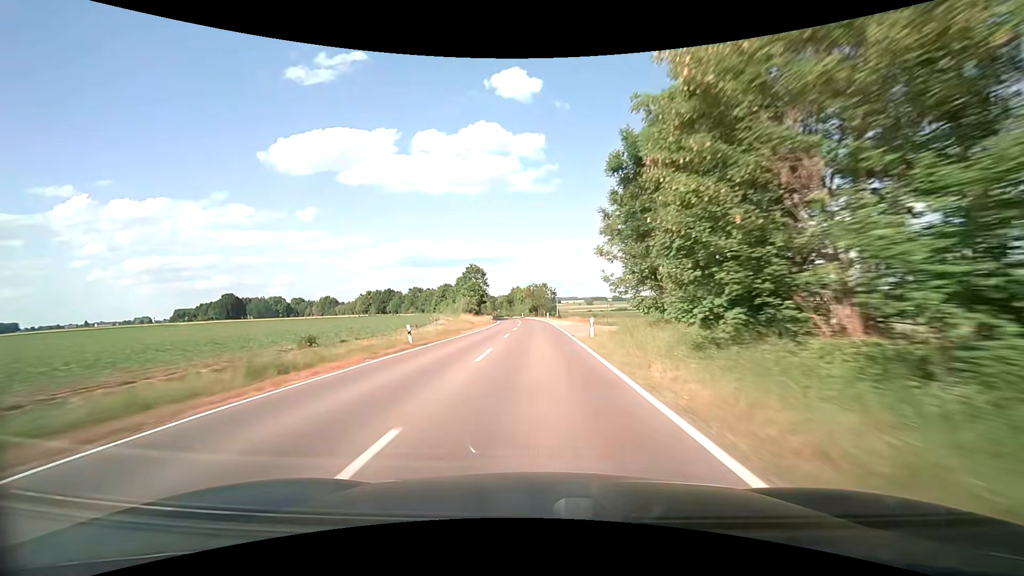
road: secondary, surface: asphalt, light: Day
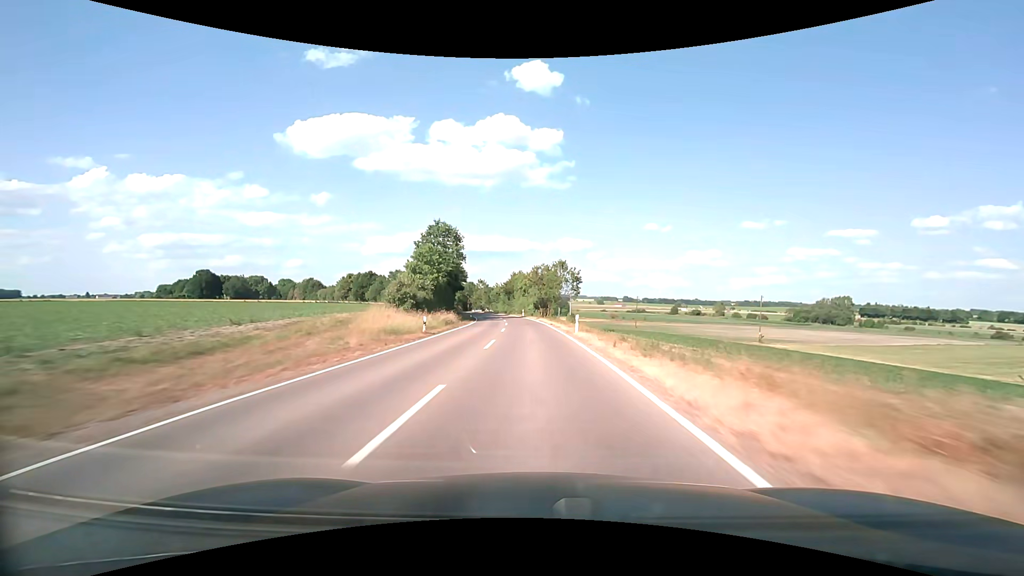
(-0.2, +45.4) m; -1°
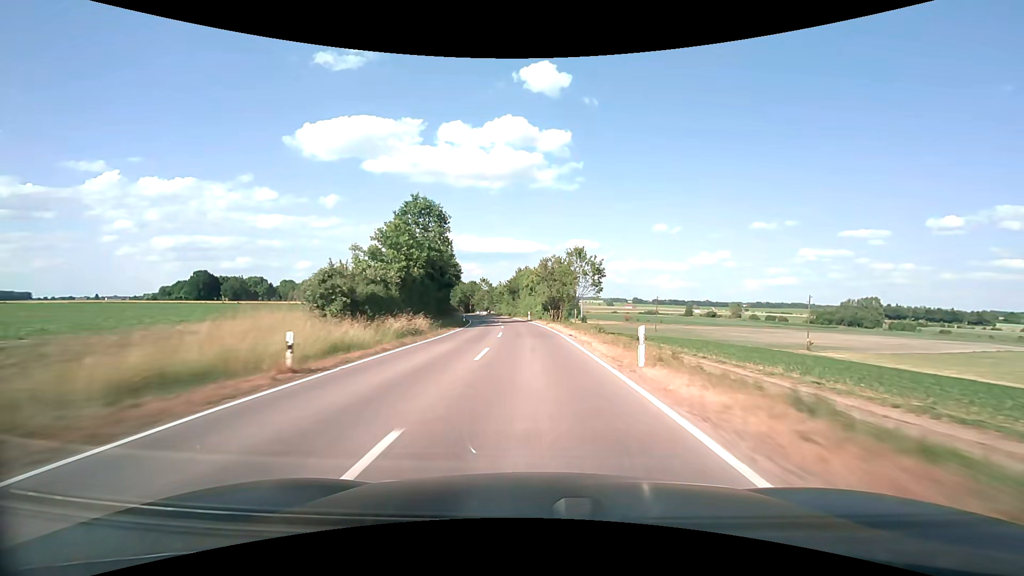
(-0.1, +14.9) m; -1°
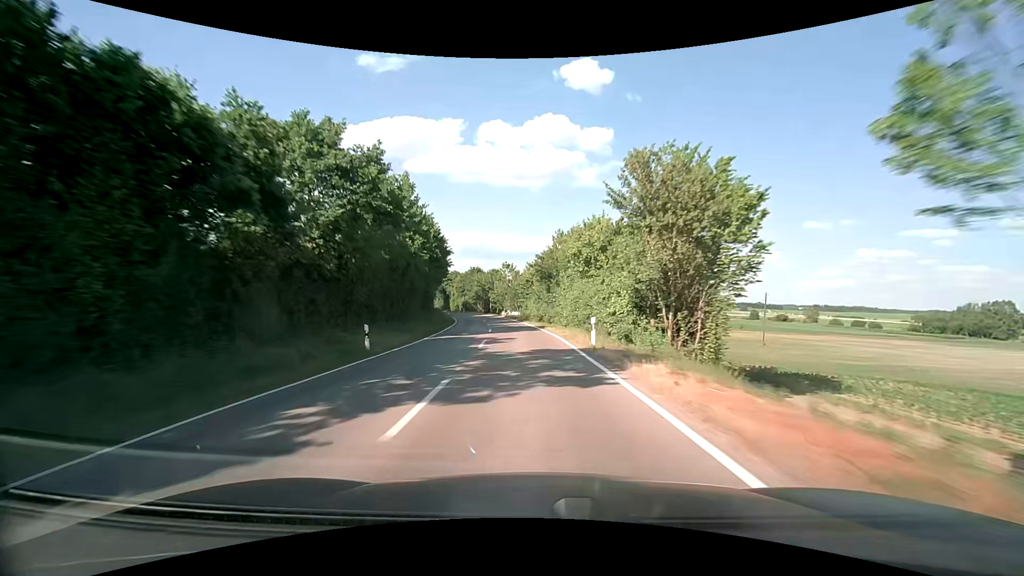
(-1.5, +43.7) m; -5°
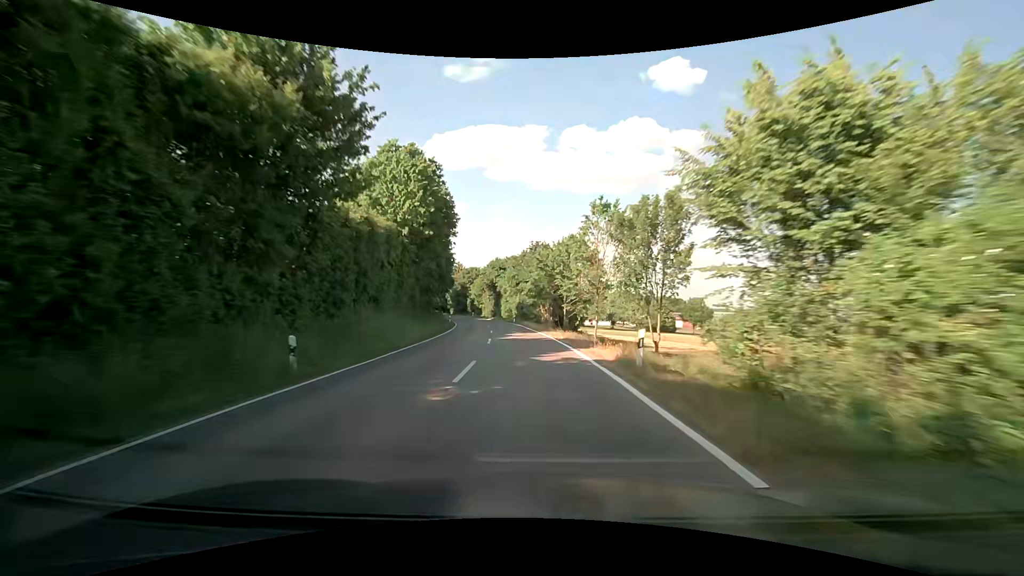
(-4.2, +55.8) m; -9°
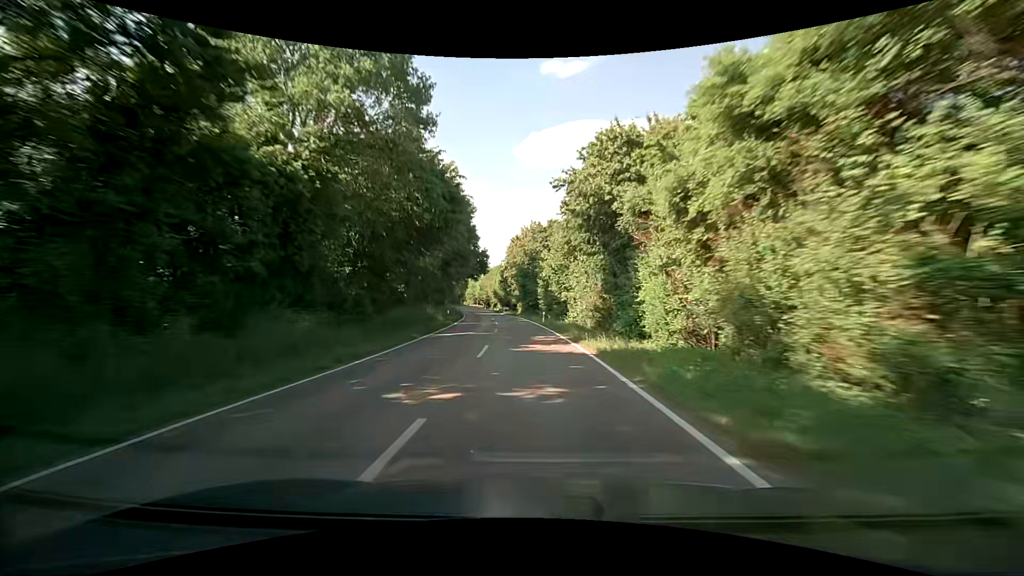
(-6.3, +67.6) m; -11°
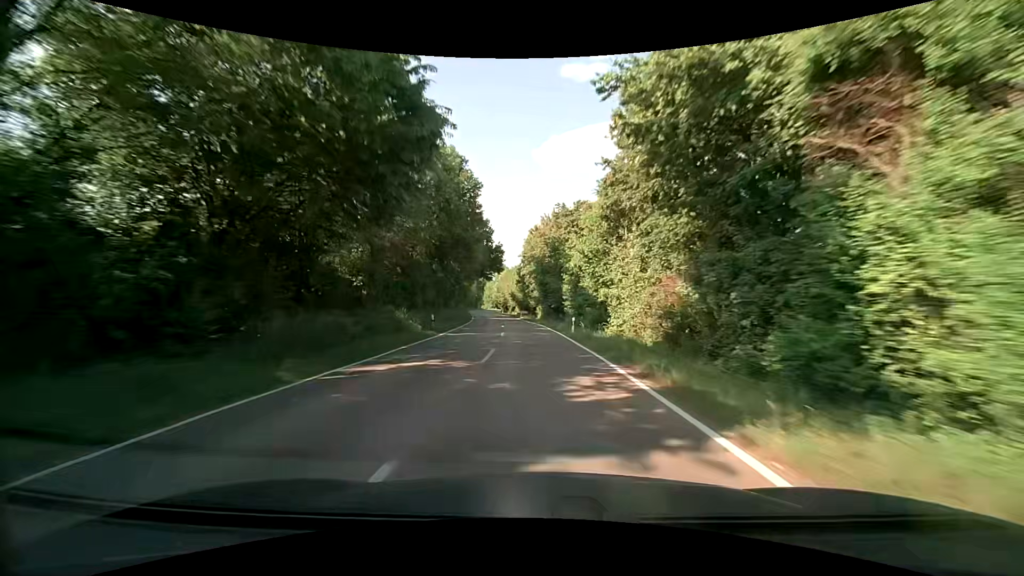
(-0.2, +13.4) m; -2°
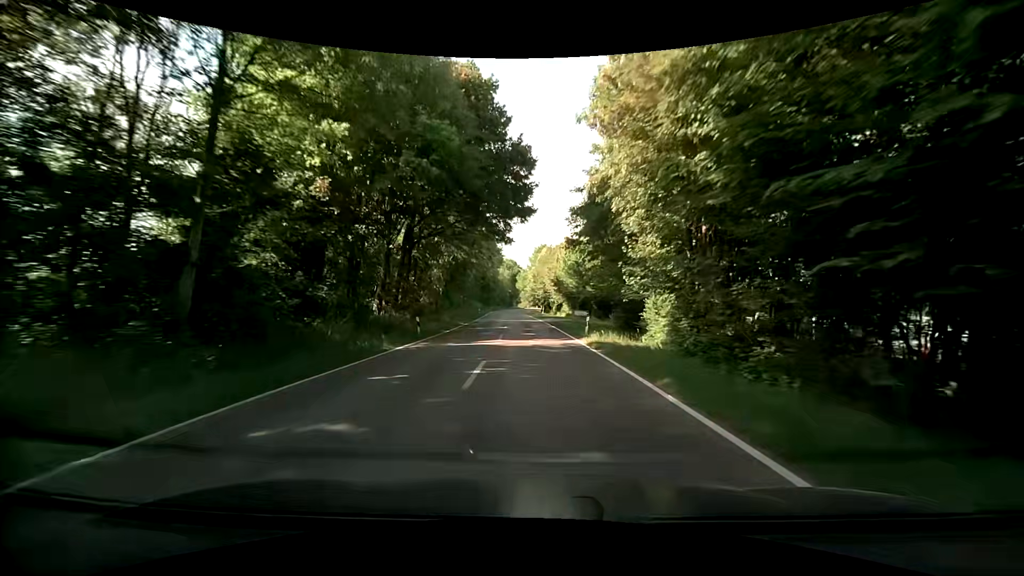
(-2.6, +52.1) m; -5°
(0, +10) (0, +20) (-1, +30) (-1, +40) (-2, +50) (-2, +60) (-3, +70) (-3, +80) (-4, +90) (-5, +100) m
